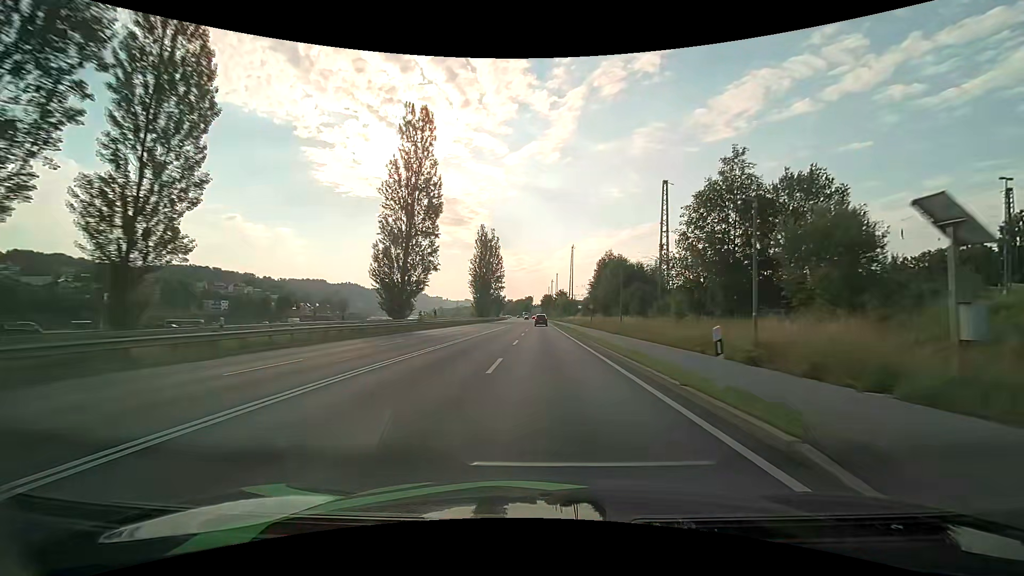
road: primary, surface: asphalt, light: Day
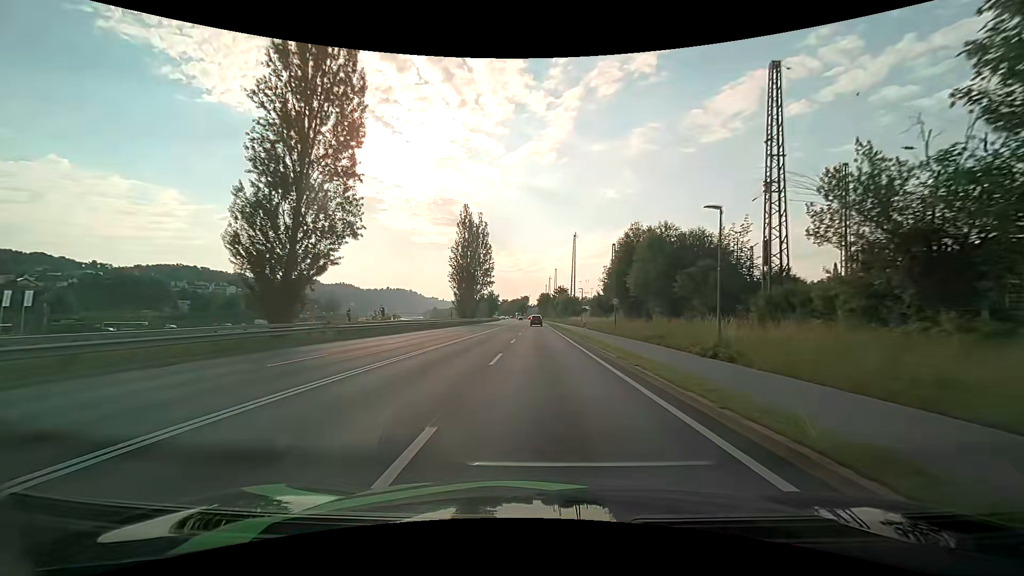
(+0.2, +21.7) m; +1°
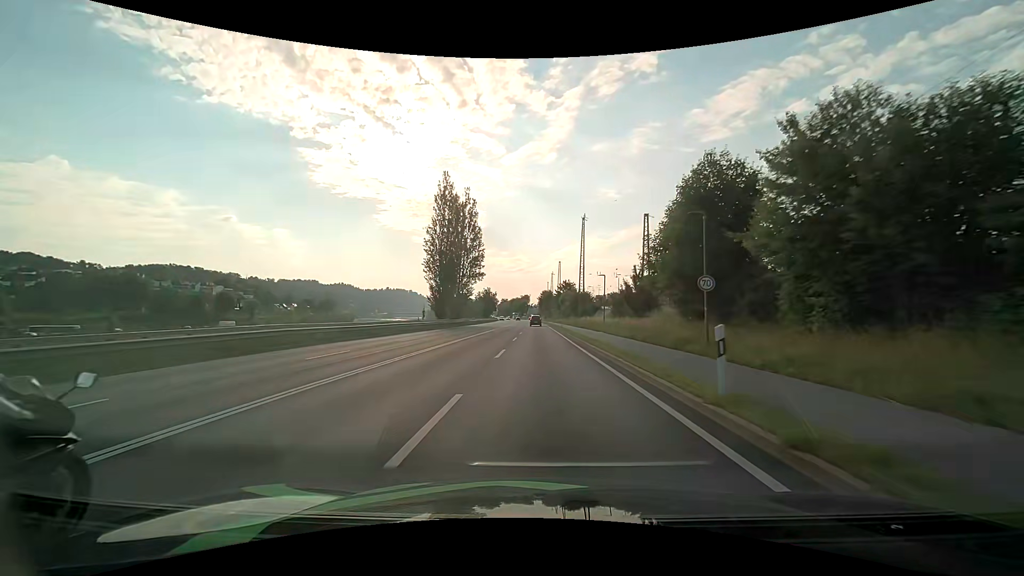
(0.0, +21.6) m; 0°
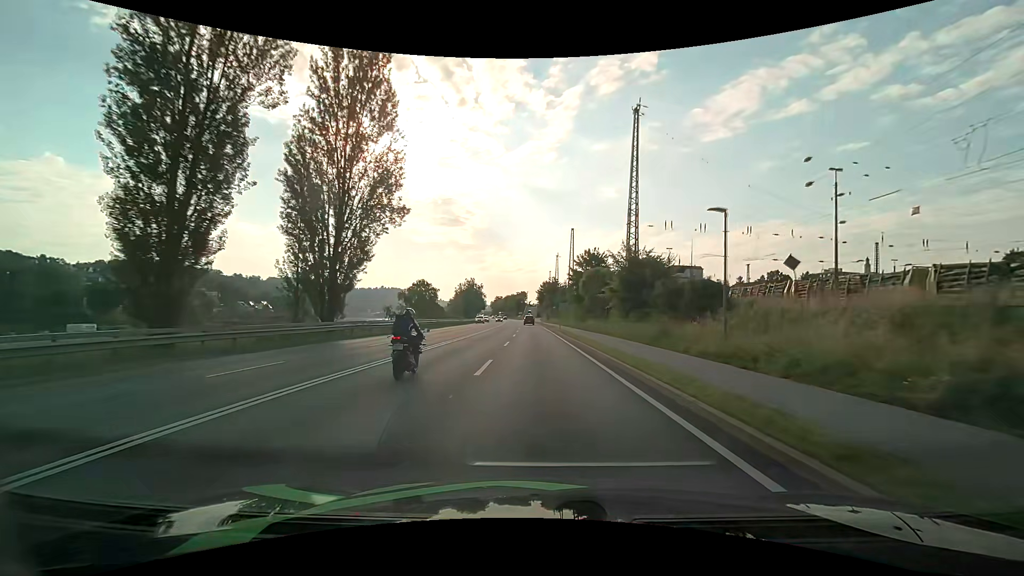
(-0.2, +53.3) m; 0°
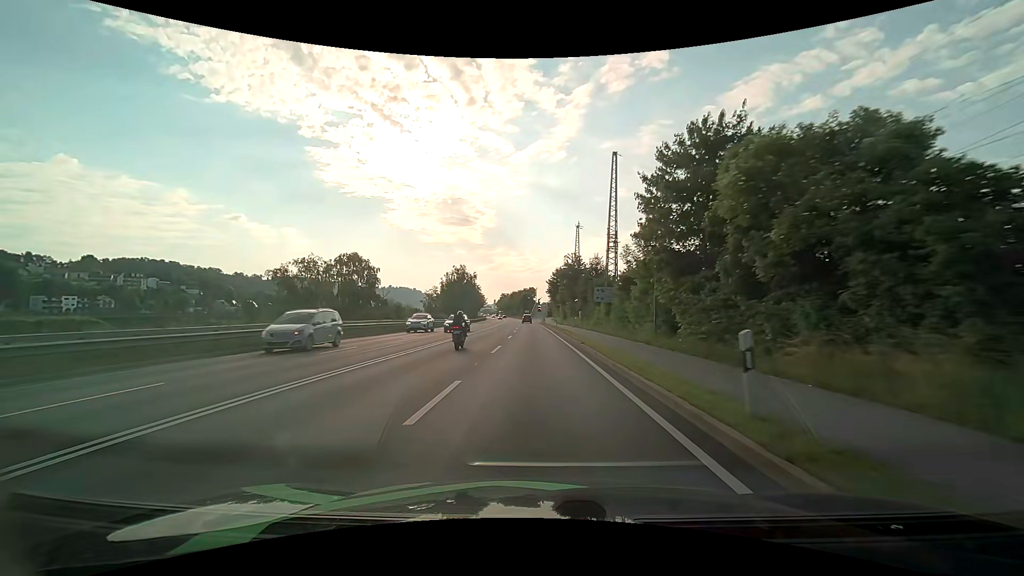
(-0.1, +41.4) m; -1°
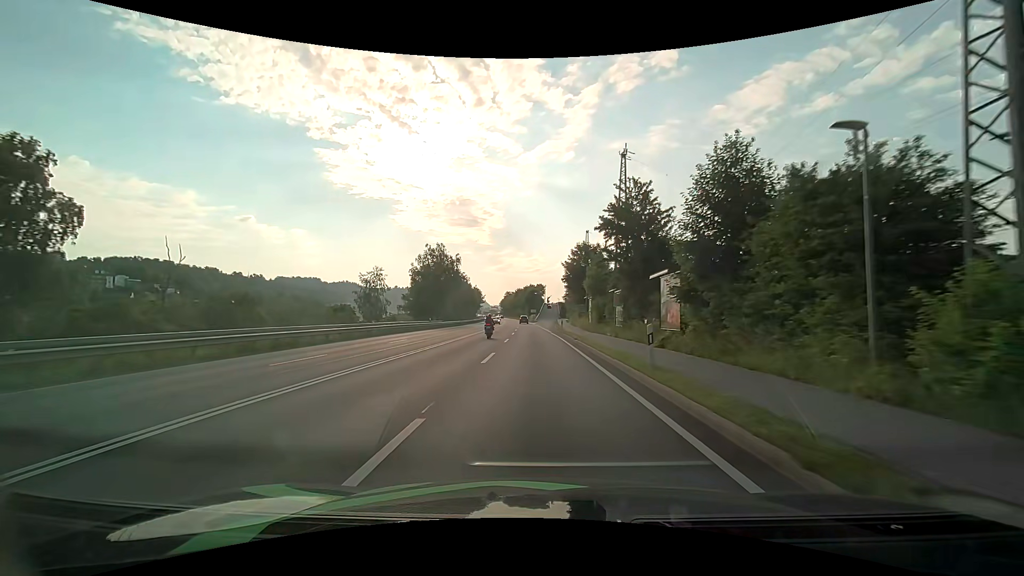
(-0.5, +39.9) m; -1°
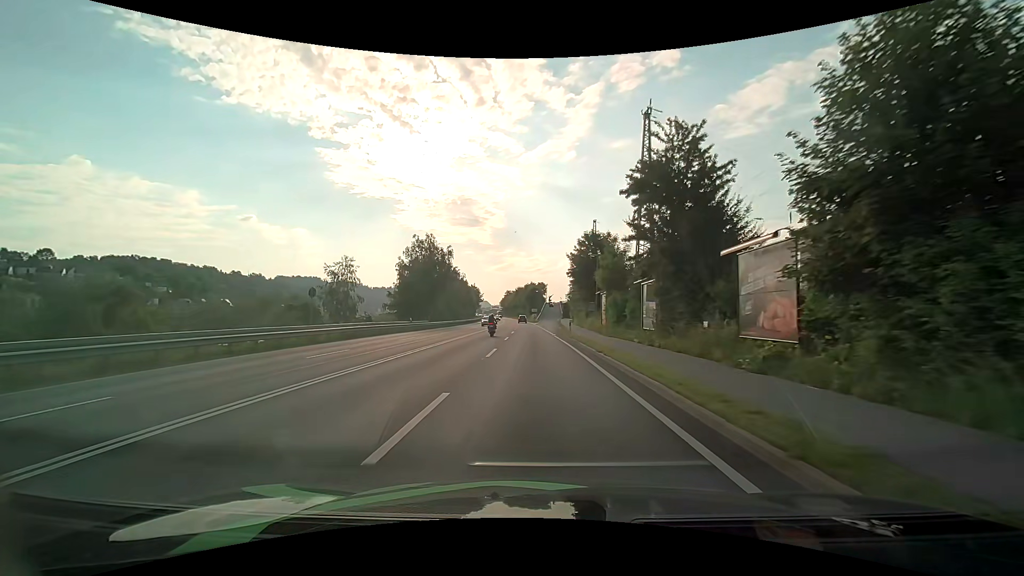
(0.0, +9.8) m; 0°
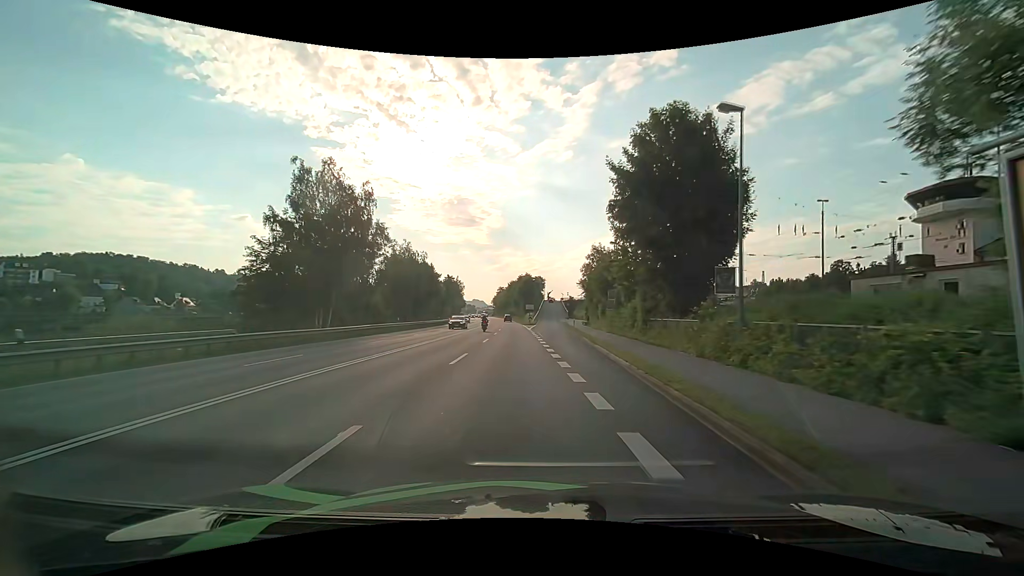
(-0.1, +38.7) m; 0°
(0, +10) (0, +20) (+1, +30) (+1, +40) (+1, +50) (+1, +60) (+1, +70) (+2, +80) (+2, +90) (+2, +100) m
